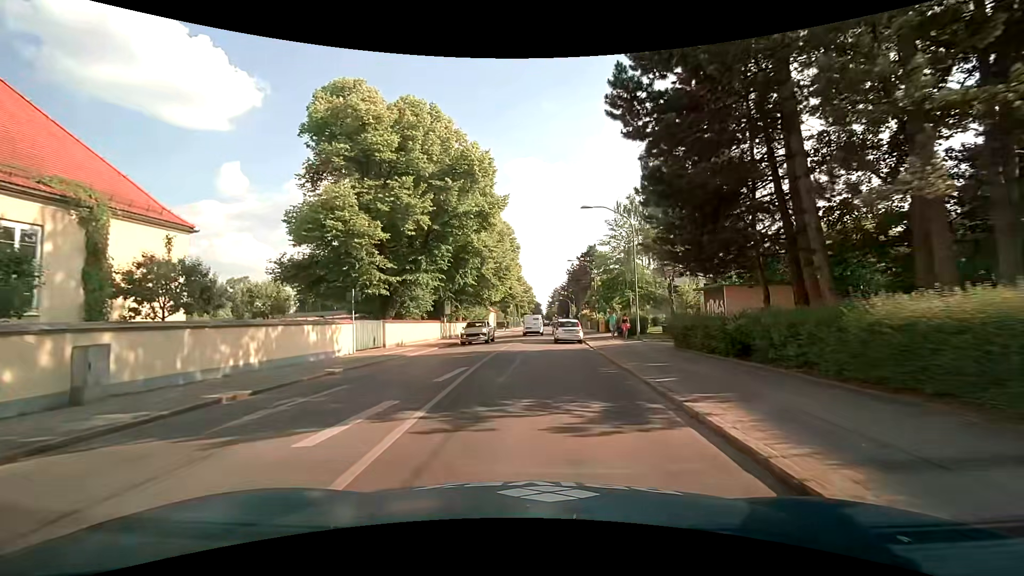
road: secondary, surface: asphalt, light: Day
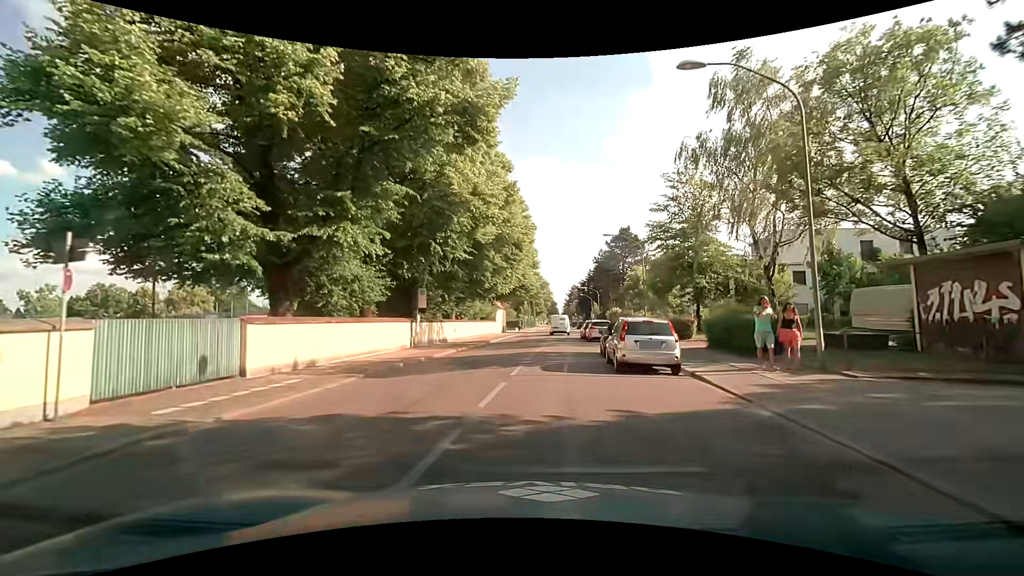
(-0.4, +16.5) m; -2°
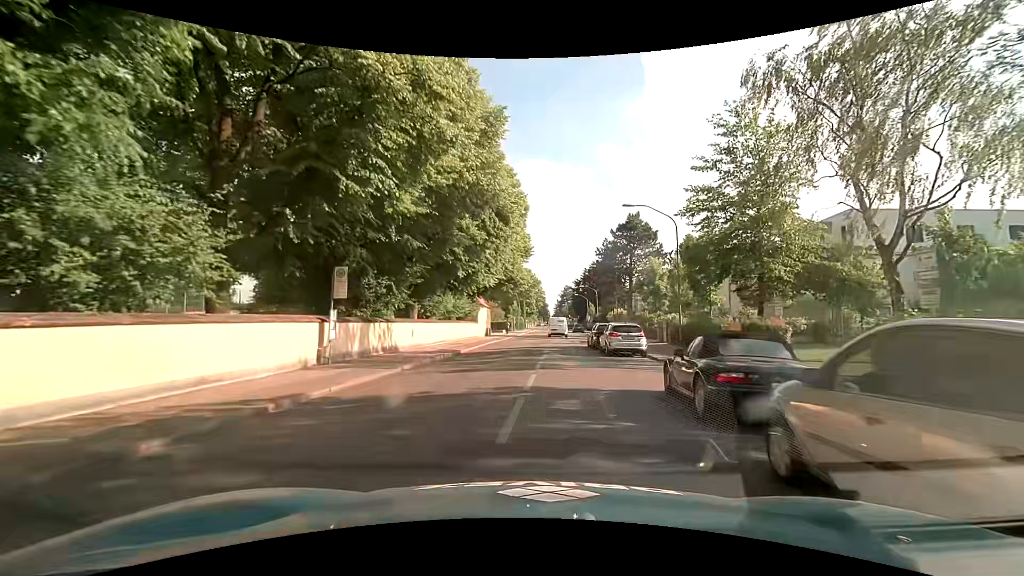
(+0.1, +11.4) m; +1°
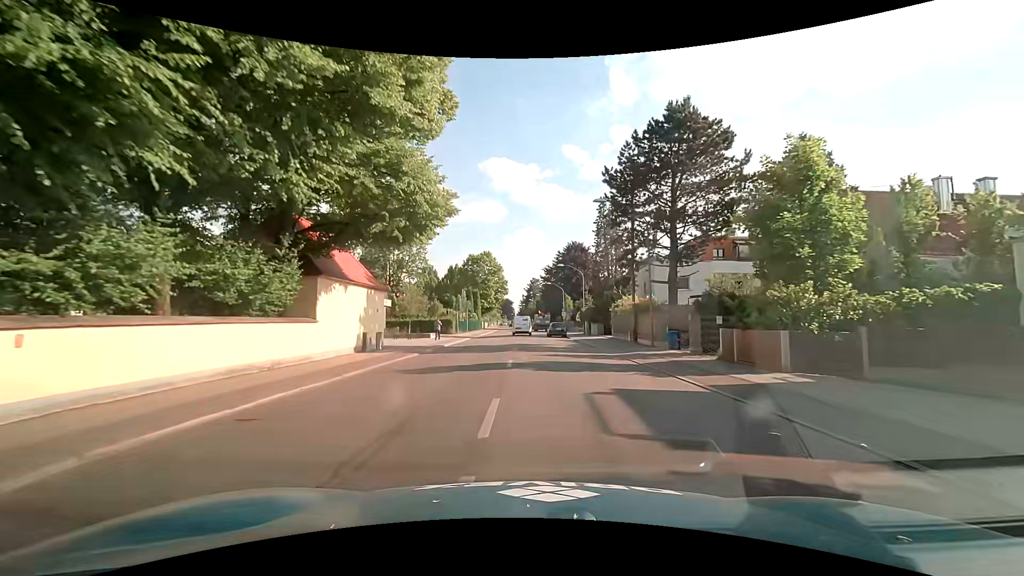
(+1.5, +31.3) m; +4°
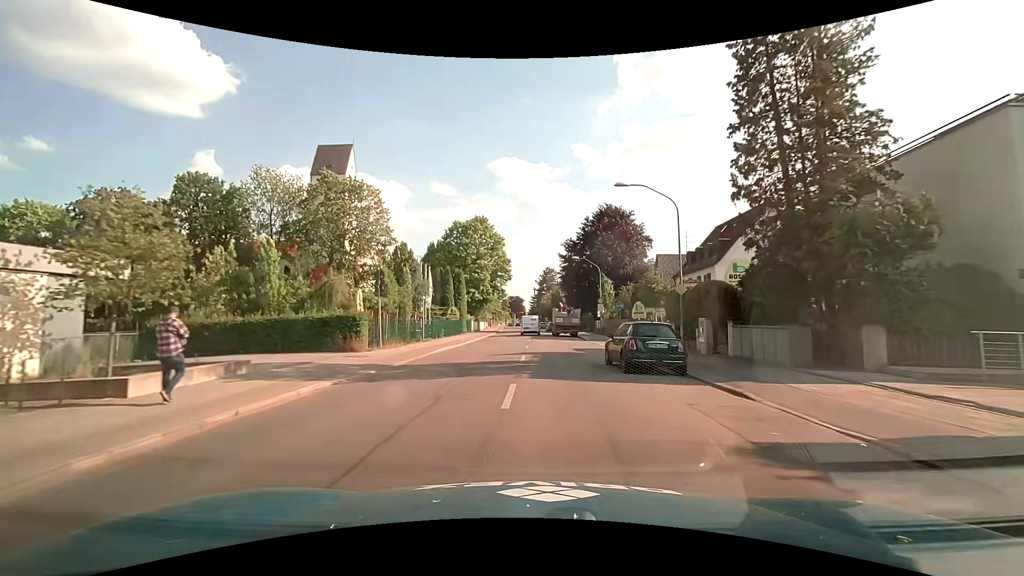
(-0.4, +34.3) m; -2°
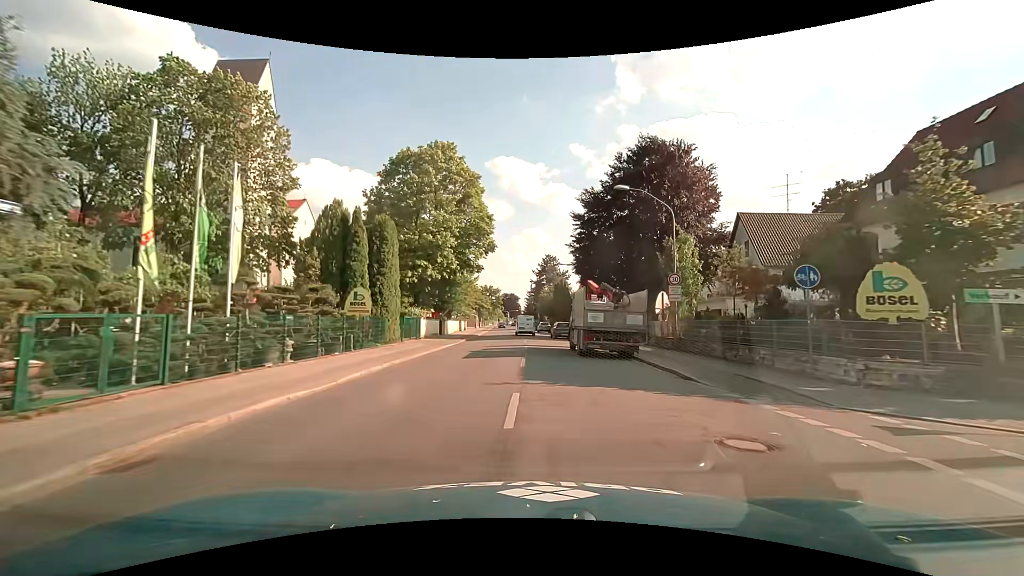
(+0.2, +28.4) m; 0°
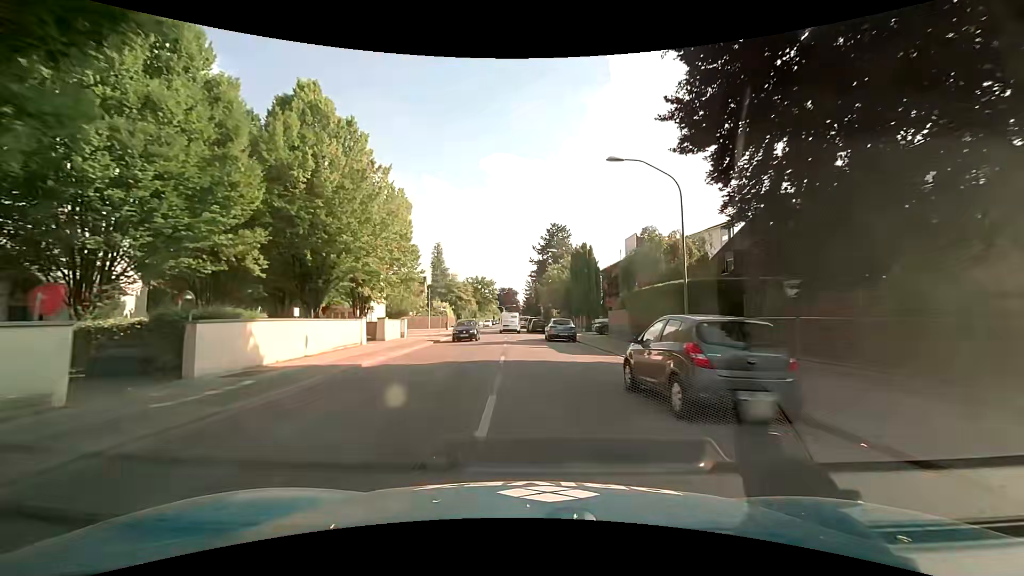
(+0.2, +36.4) m; +1°
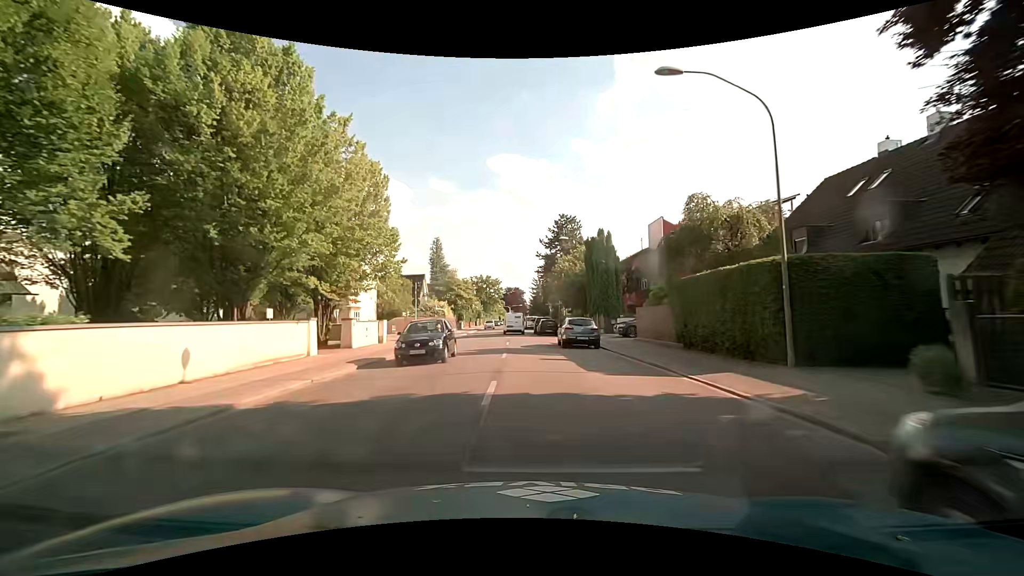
(-0.1, +7.3) m; -1°
(0, +10) (-1, +20) (-1, +30) (-2, +40) (-2, +50) (-3, +60) (-3, +70) (-4, +80) (-4, +90) (-4, +100) m
